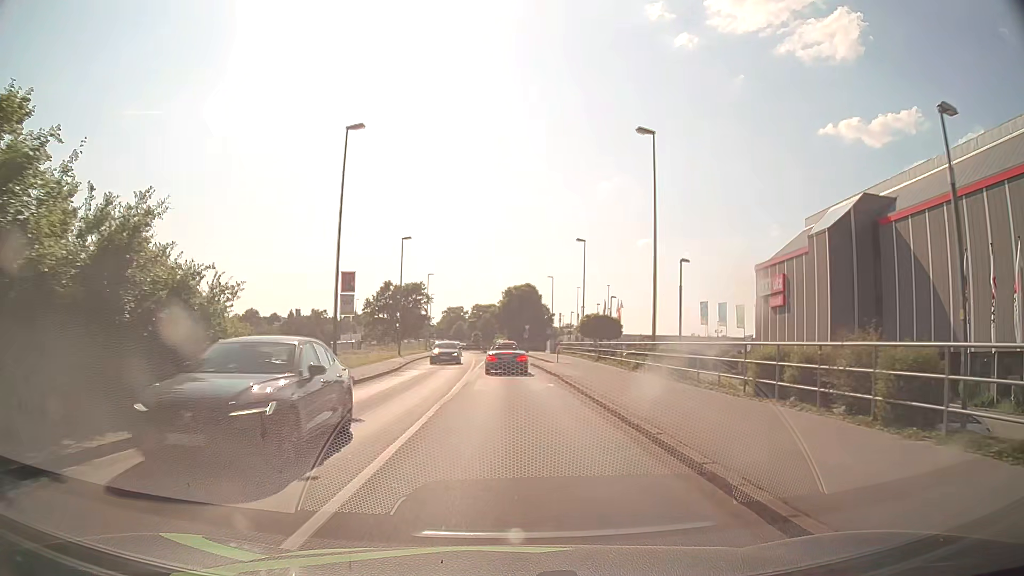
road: tertiary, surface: asphalt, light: Day
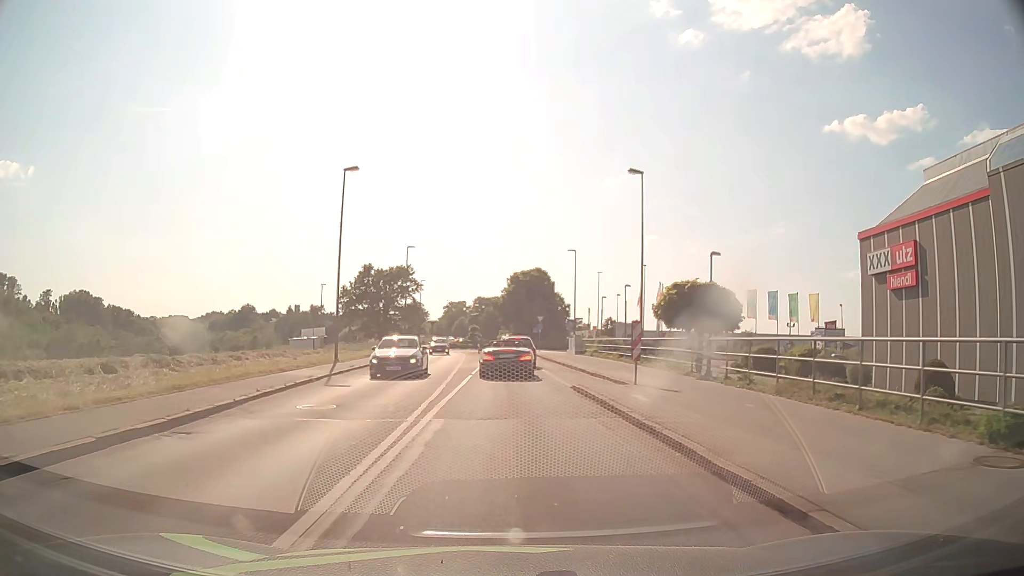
(-0.1, +22.6) m; 0°
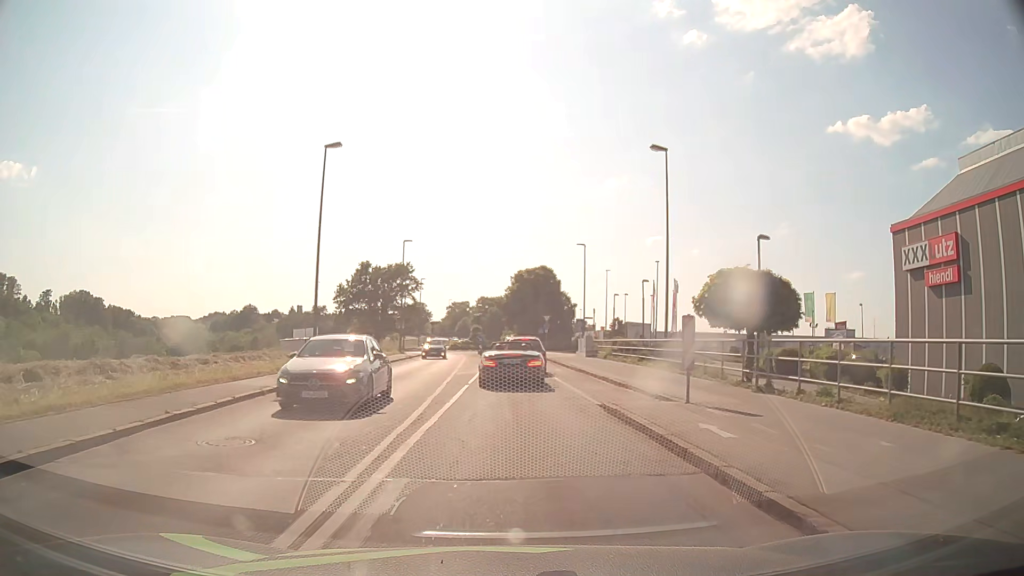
(0.0, +4.5) m; 0°
(0, +10) (0, +20) (0, +30) (0, +40) (0, +50) (+1, +60) (+1, +70) (+4, +79) (+3, +89) (-1, +99) m
